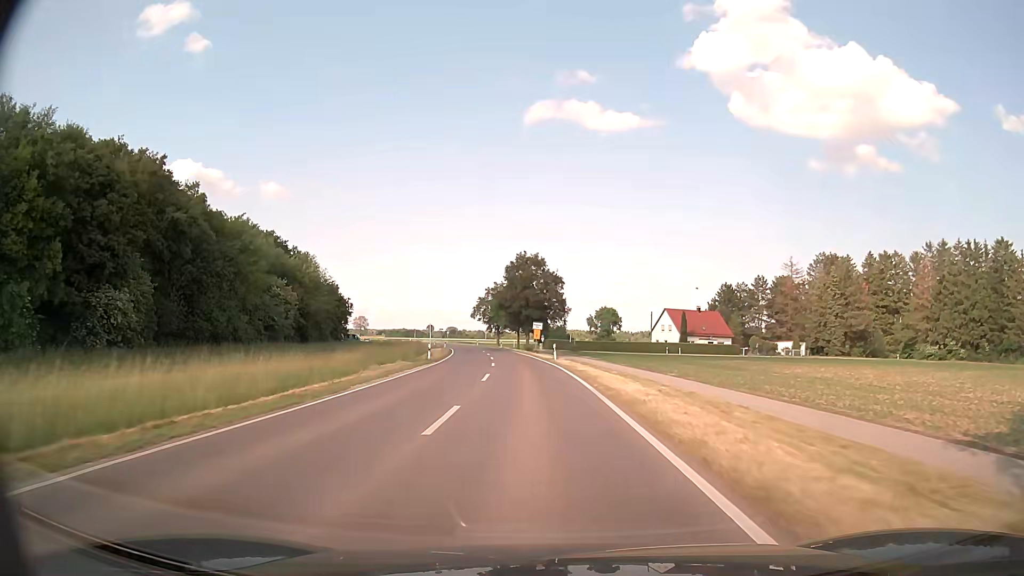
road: primary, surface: asphalt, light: Day
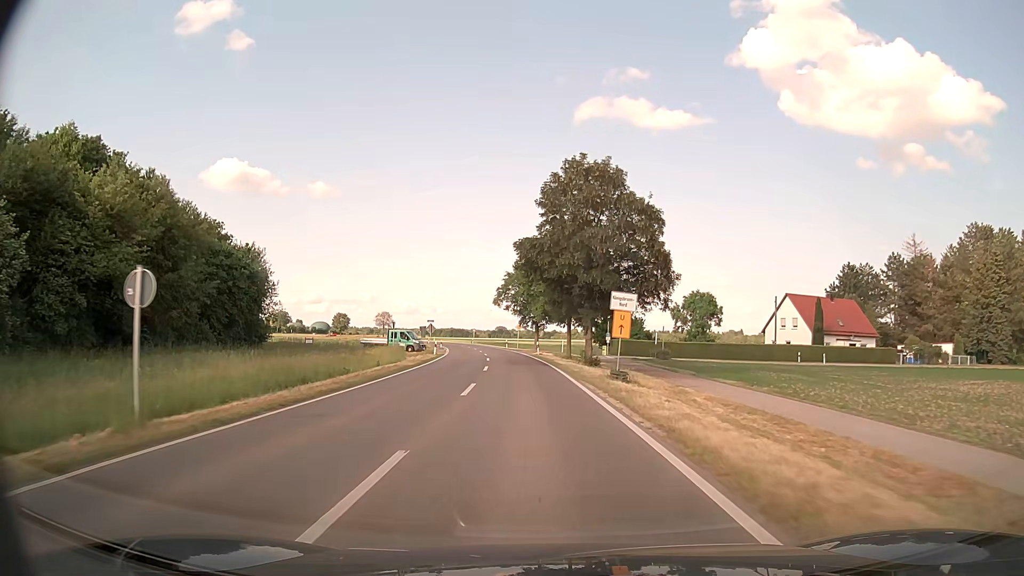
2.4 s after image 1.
(-1.8, +41.7) m; -4°
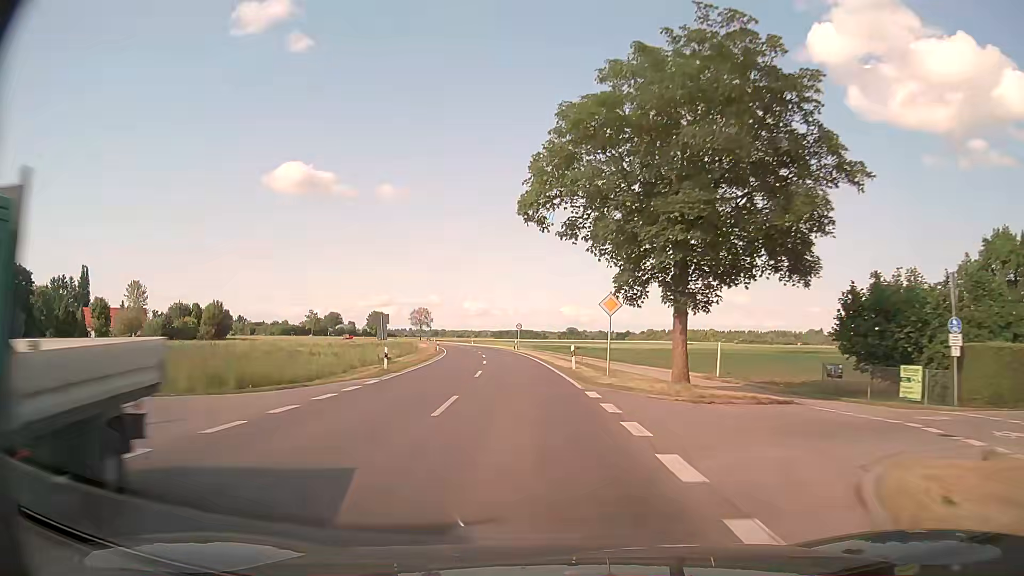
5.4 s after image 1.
(-2.7, +51.9) m; -6°
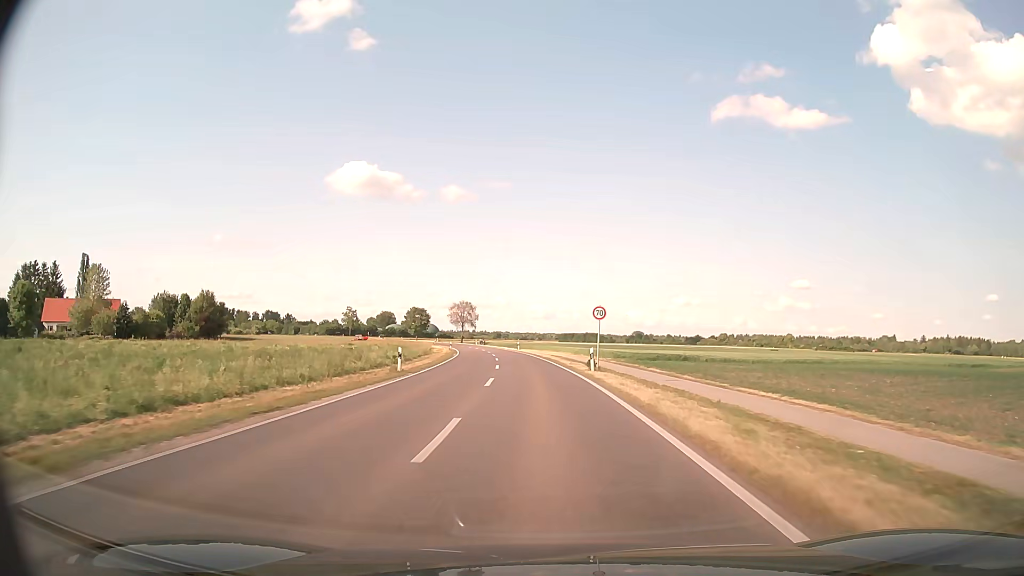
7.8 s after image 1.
(-2.3, +40.5) m; -6°
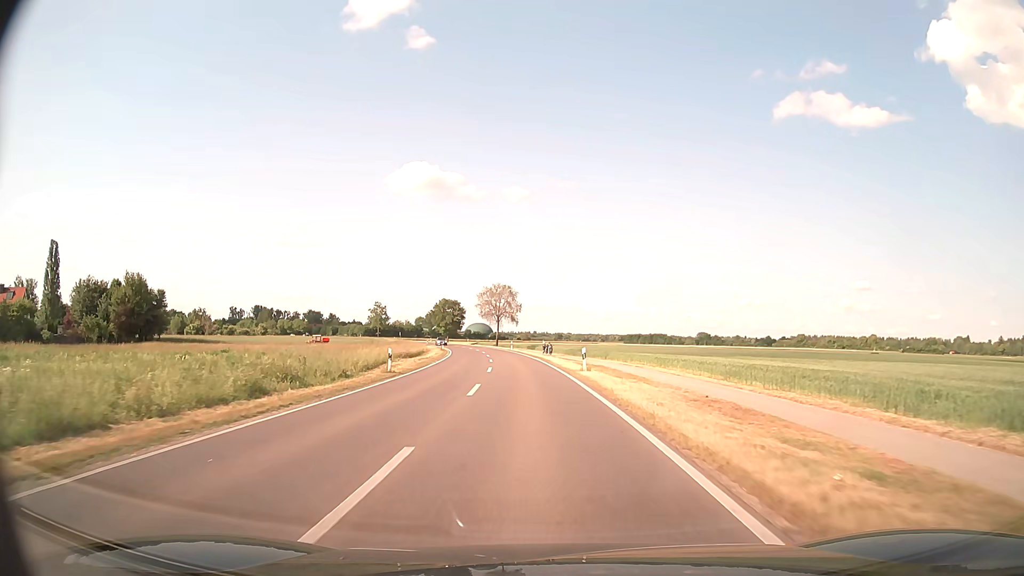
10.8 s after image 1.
(-2.0, +51.1) m; -5°
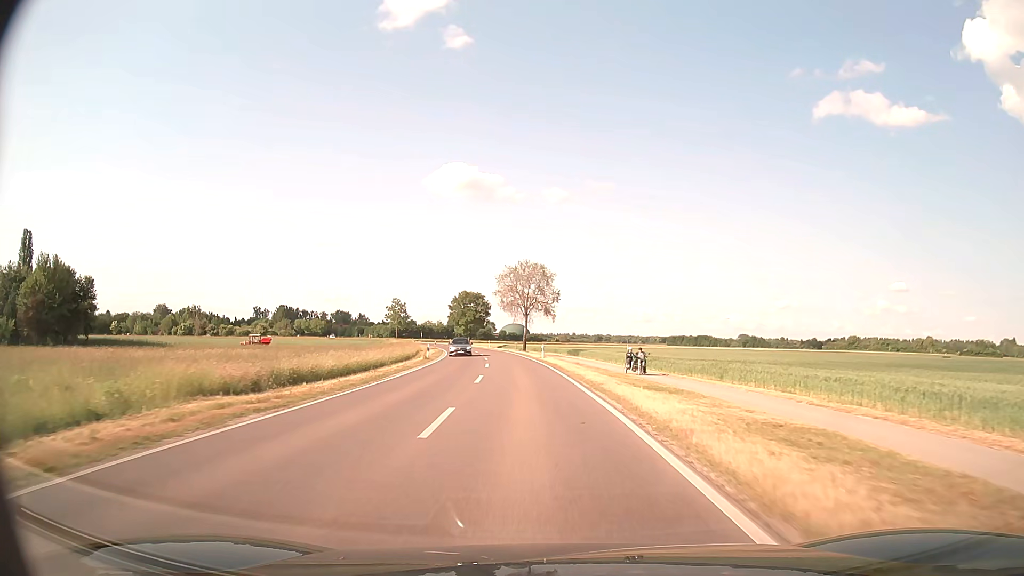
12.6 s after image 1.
(-1.0, +31.2) m; -3°
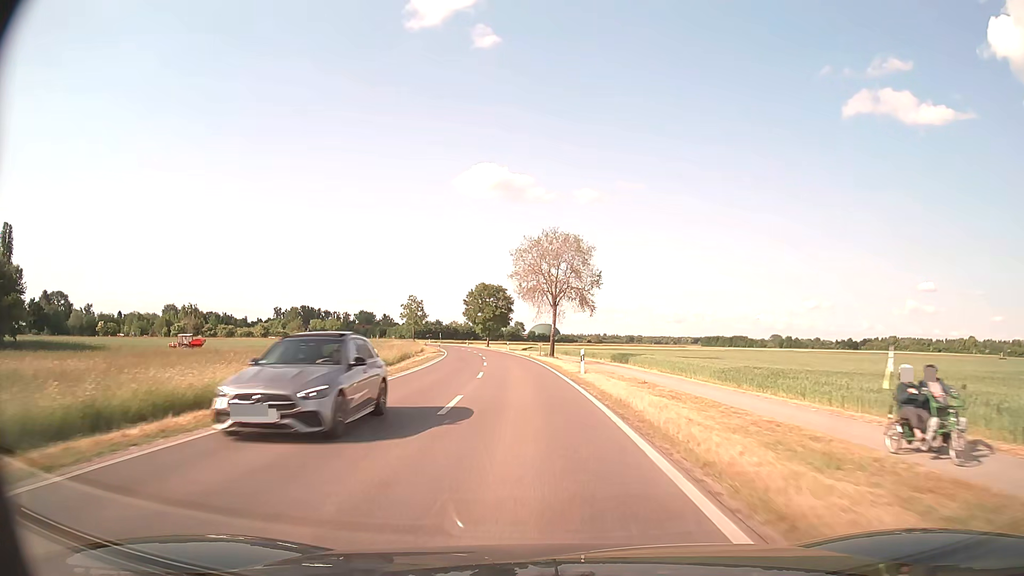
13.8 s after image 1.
(-0.4, +21.0) m; -2°
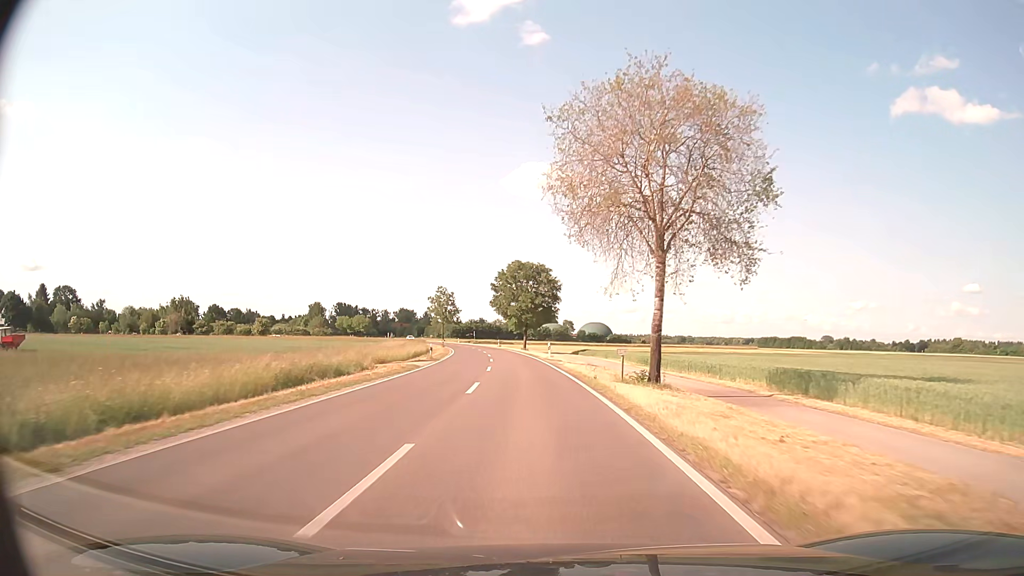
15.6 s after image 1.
(-1.2, +31.8) m; -4°
(0, +10) (0, +20) (-1, +30) (-2, +40) (-2, +50) (-4, +60) (-5, +70) (-6, +80) (-8, +90) (-10, +99) m
